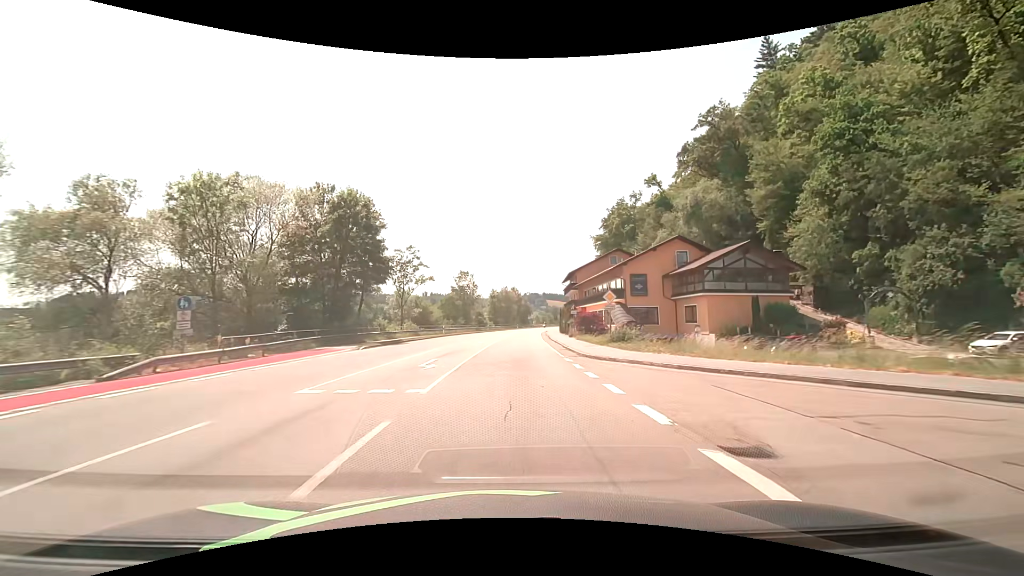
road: primary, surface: asphalt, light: Day
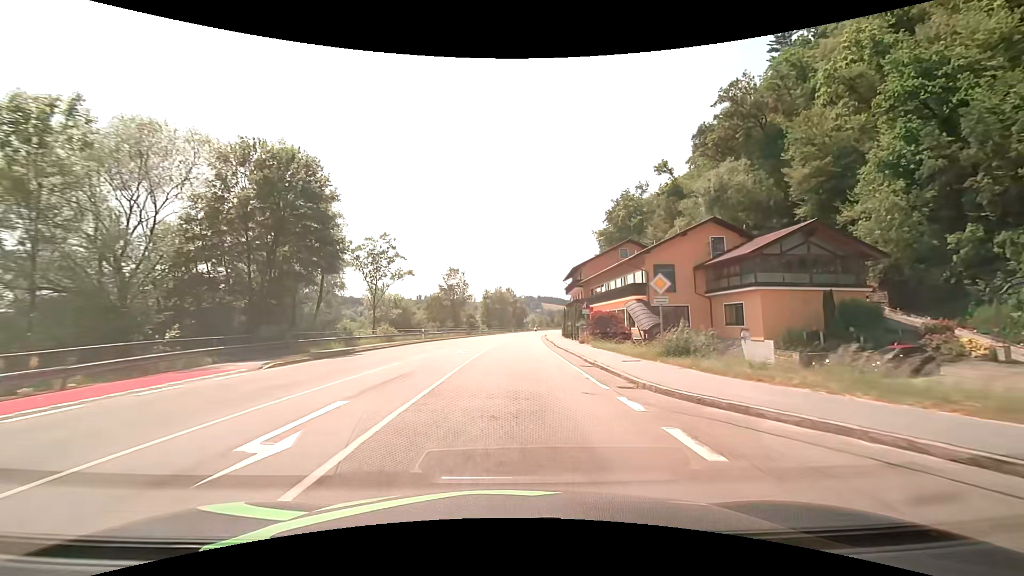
(0.0, +10.8) m; +1°
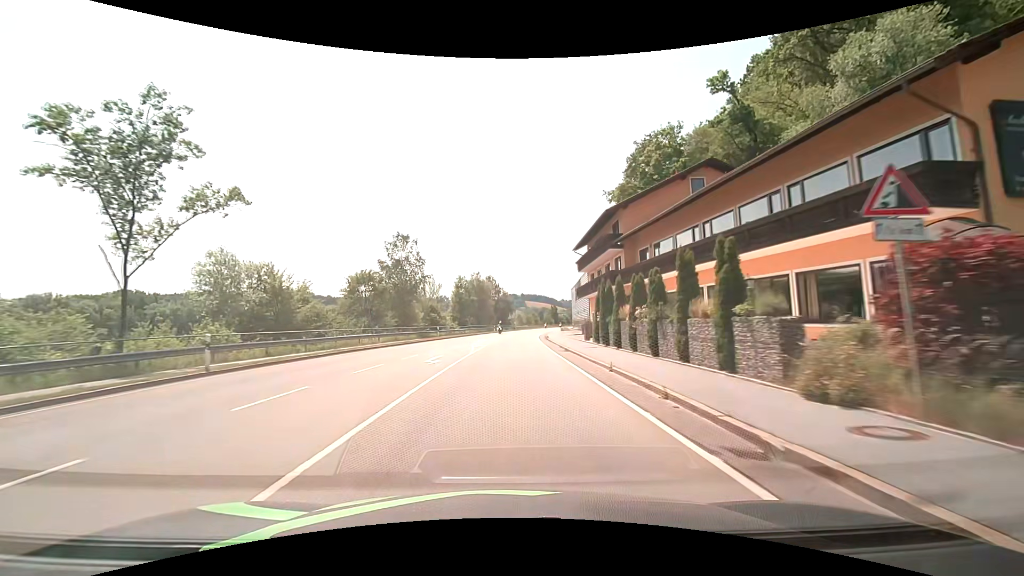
(+0.5, +32.3) m; +2°
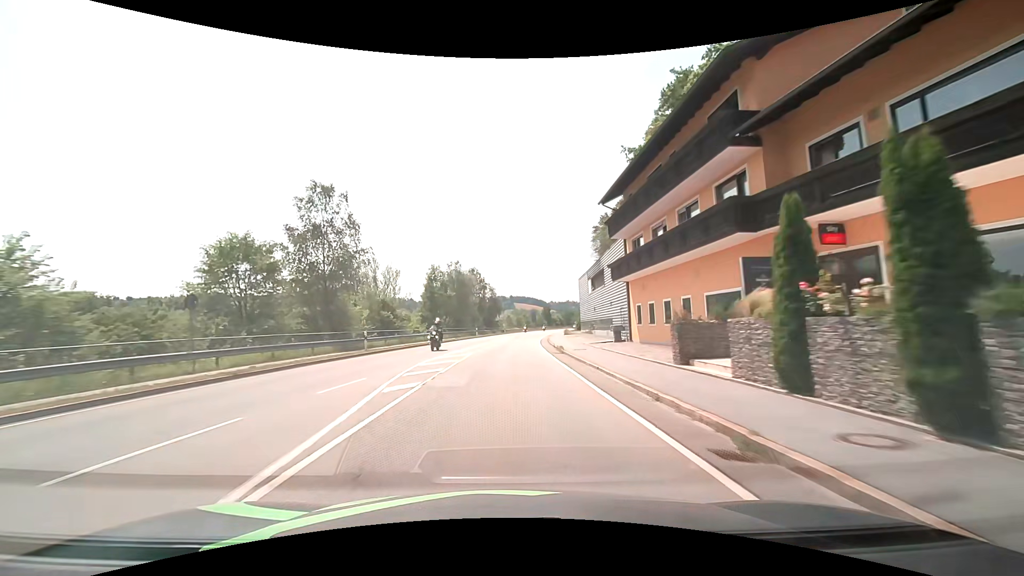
(+0.2, +21.5) m; +1°
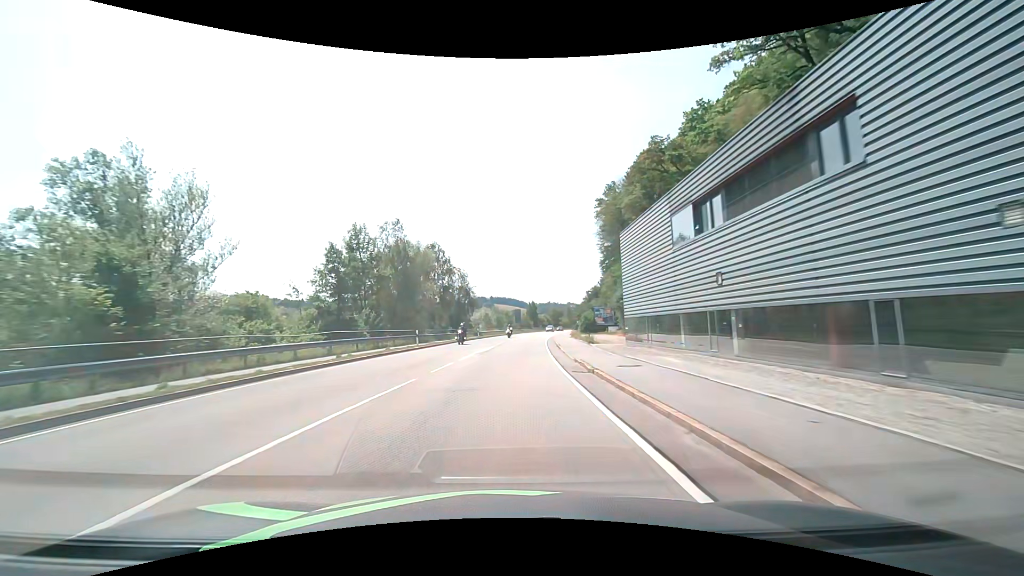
(+0.6, +32.2) m; +2°
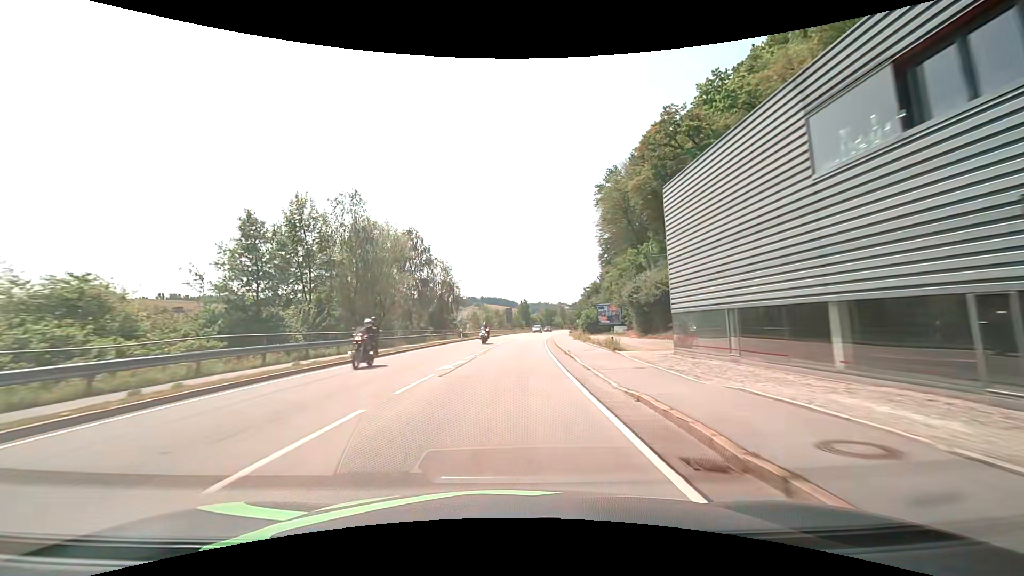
(+0.1, +10.7) m; +1°
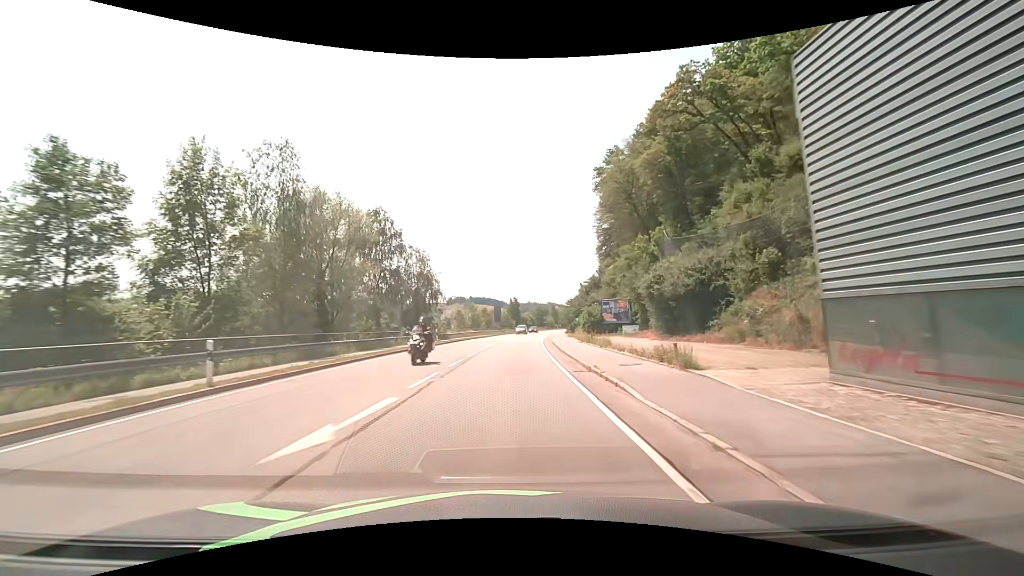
(+0.1, +10.7) m; +1°
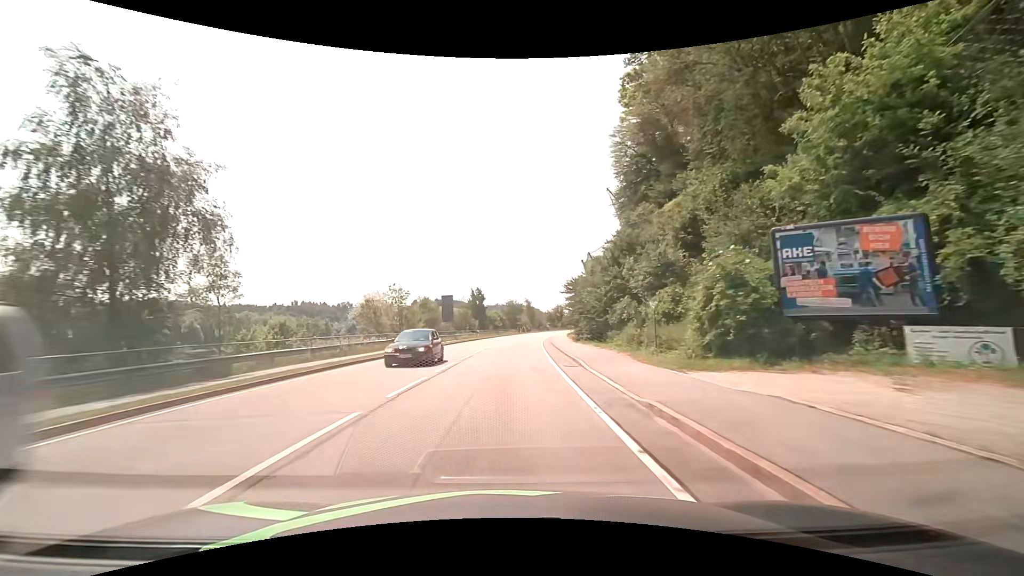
(+1.3, +42.9) m; +3°
(0, +10) (0, +20) (+1, +30) (+1, +40) (+2, +50) (+3, +60) (+4, +70) (+5, +80) (+7, +90) (+8, +100) m
